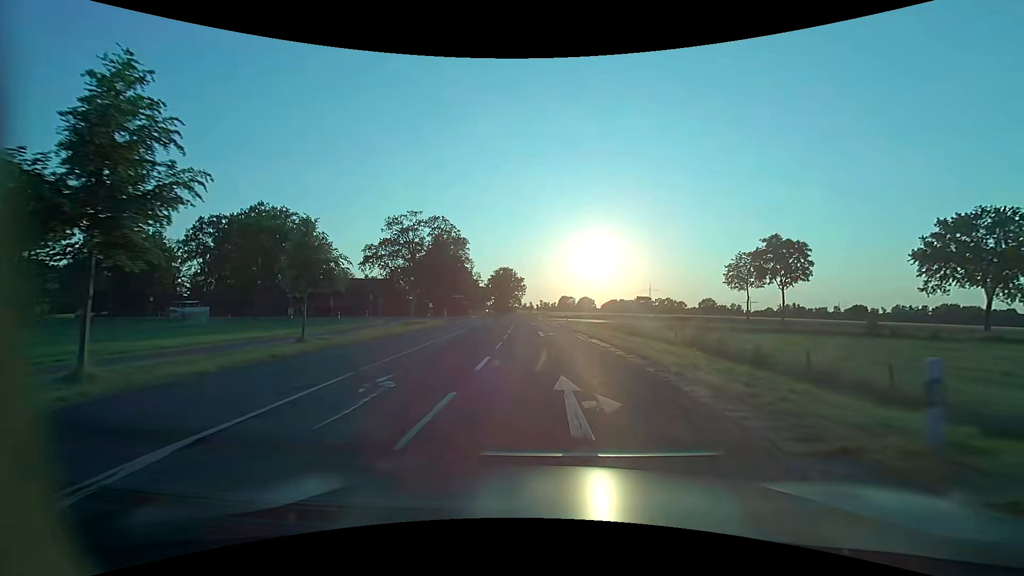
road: secondary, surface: asphalt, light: Day
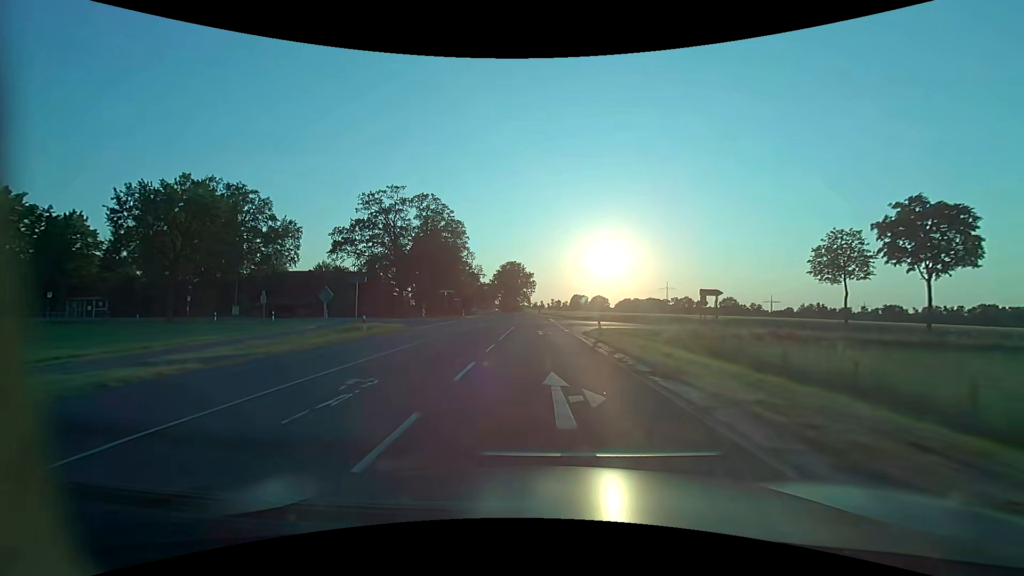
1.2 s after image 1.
(-0.2, +19.9) m; -1°
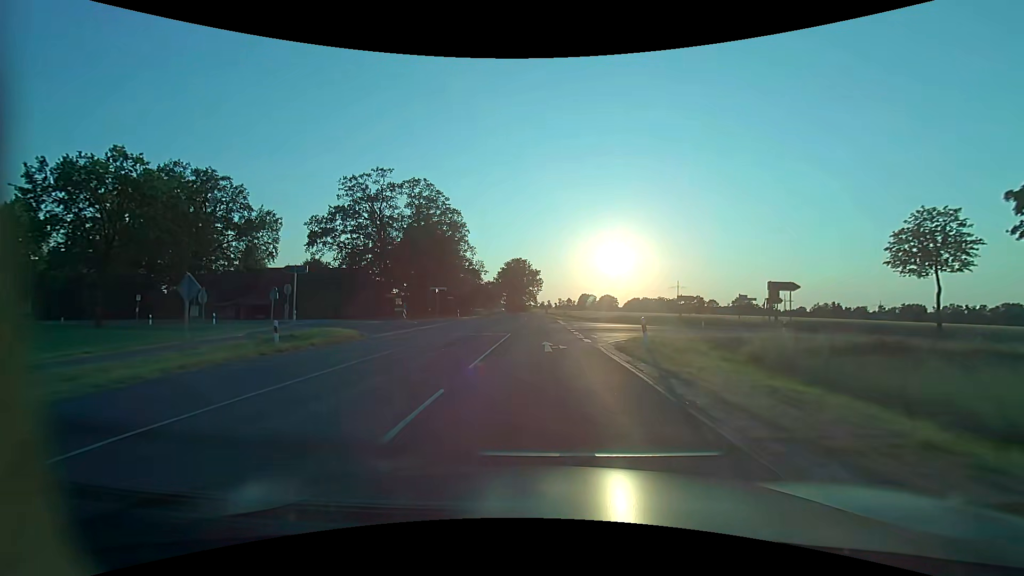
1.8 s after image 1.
(-0.1, +10.3) m; -1°
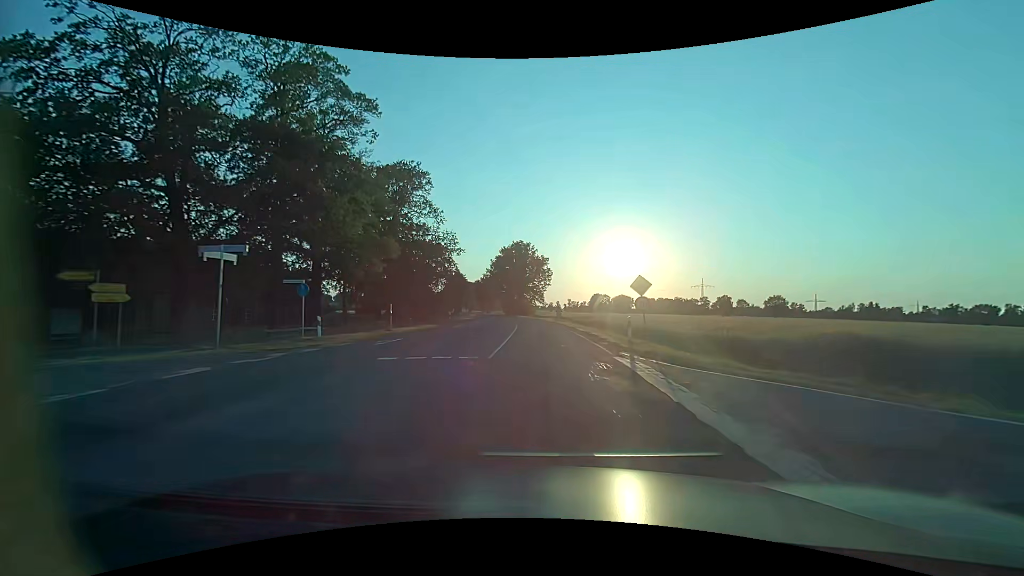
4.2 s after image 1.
(-0.4, +42.6) m; -1°
(0, +10) (0, +20) (0, +30) (-1, +40) (-2, +50) (-2, +60) (-4, +70) (-5, +80) (-6, +90) (-8, +100) m
